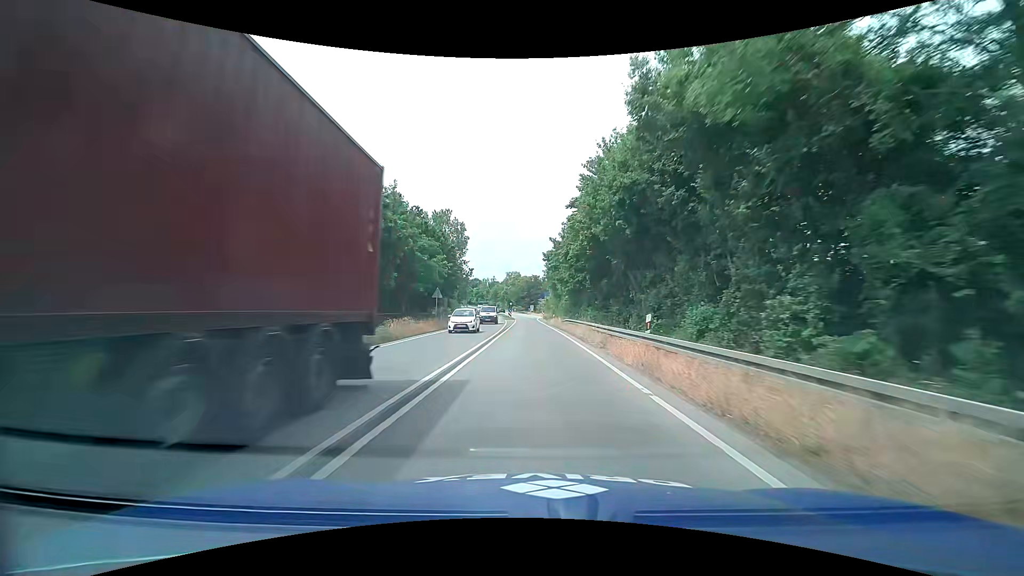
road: trunk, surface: asphalt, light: Day
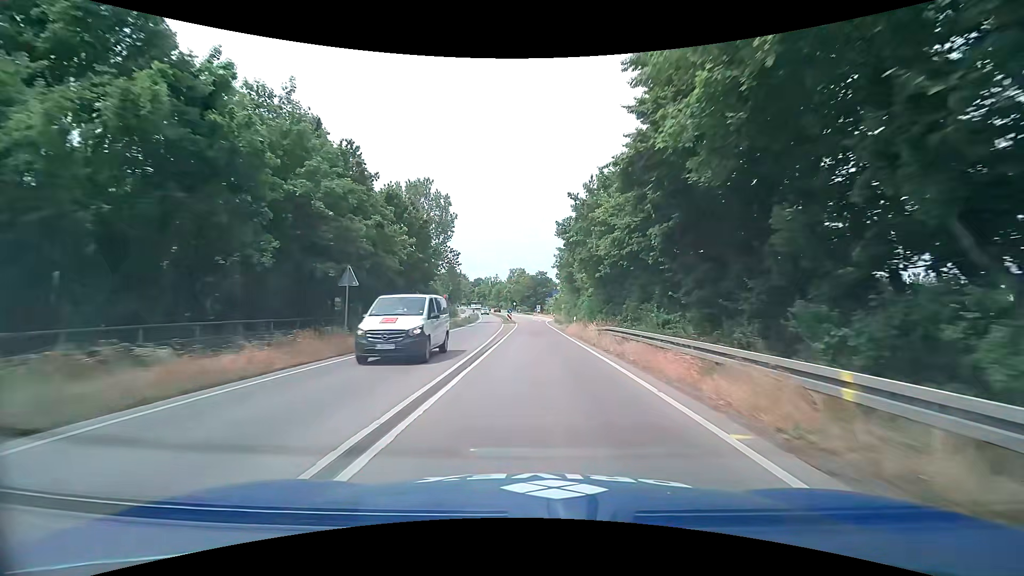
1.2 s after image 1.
(-0.3, +20.4) m; -1°
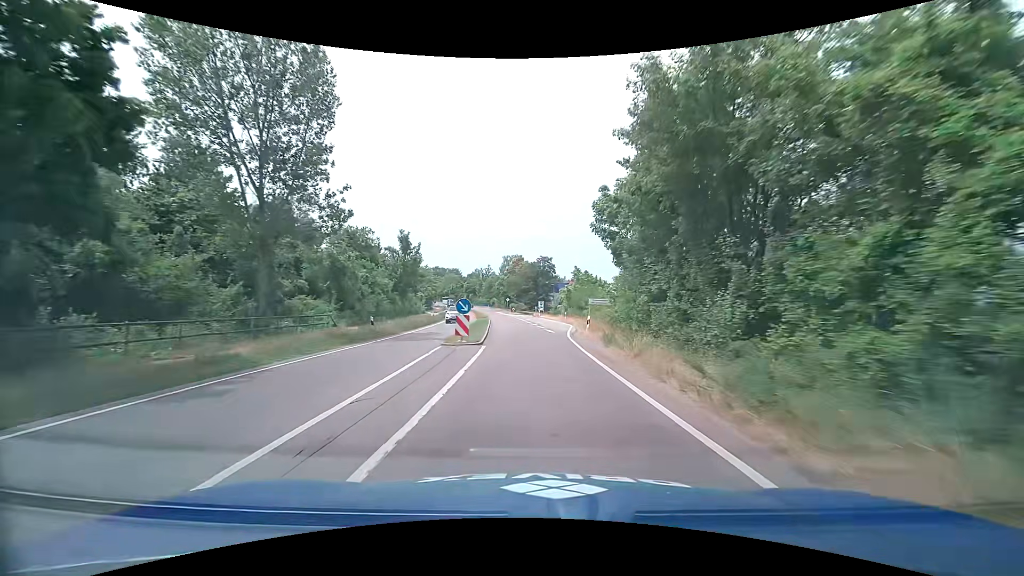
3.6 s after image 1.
(0.0, +39.4) m; 0°
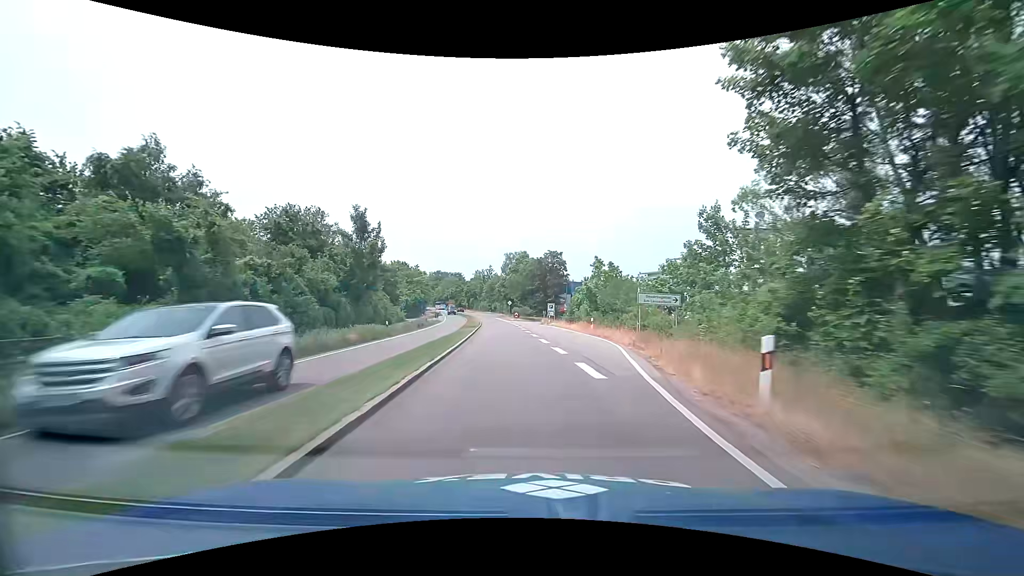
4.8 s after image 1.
(0.0, +19.0) m; -1°
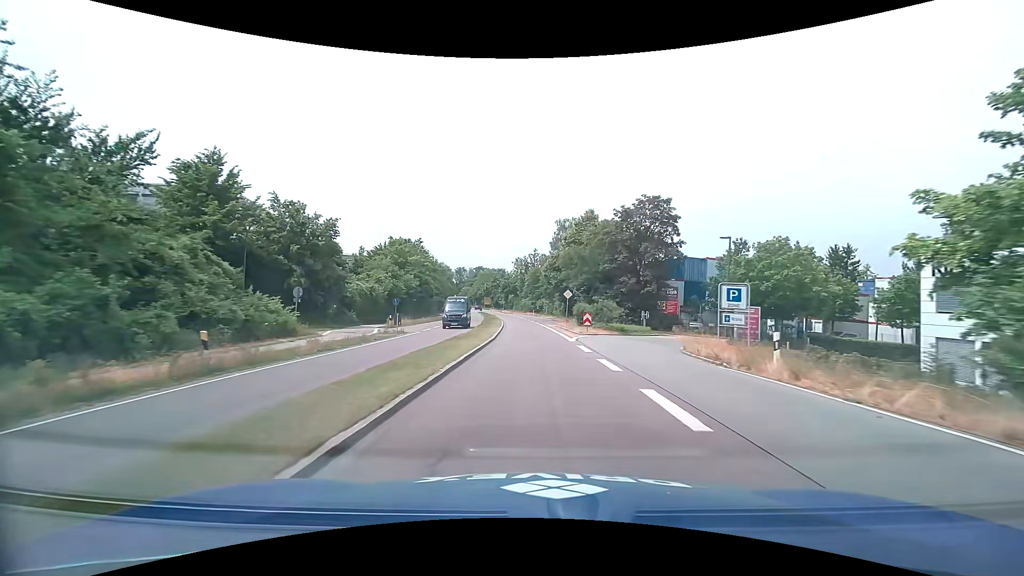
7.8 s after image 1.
(-2.8, +46.0) m; -6°
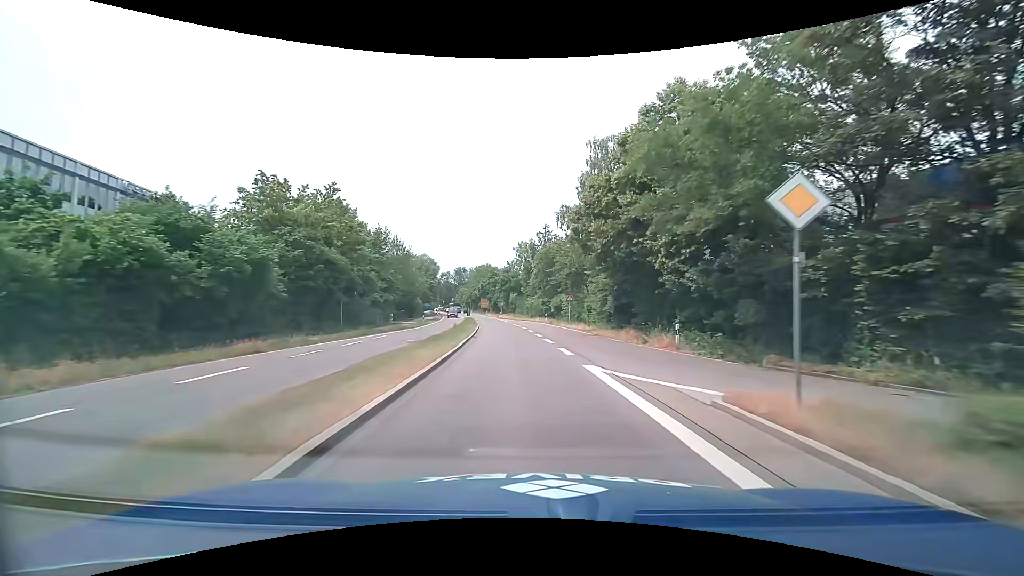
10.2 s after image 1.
(-0.3, +37.8) m; -1°
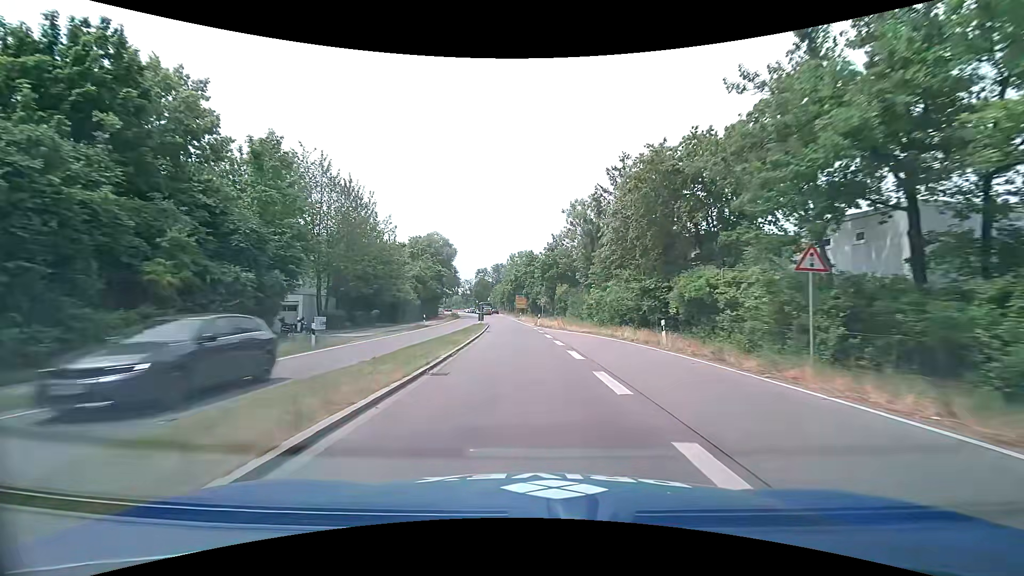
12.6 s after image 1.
(-1.5, +37.6) m; -4°
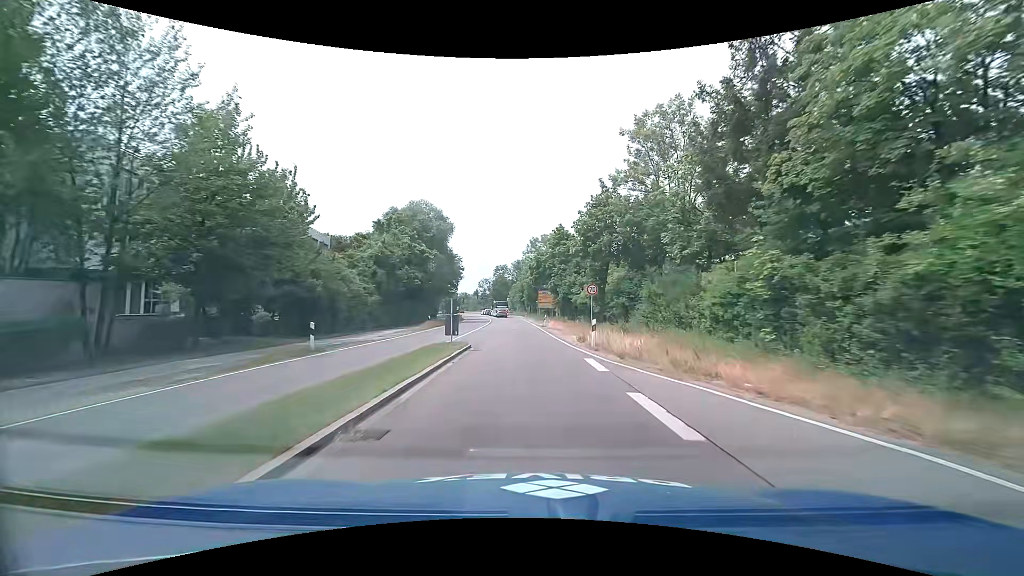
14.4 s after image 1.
(-0.9, +26.8) m; -3°
